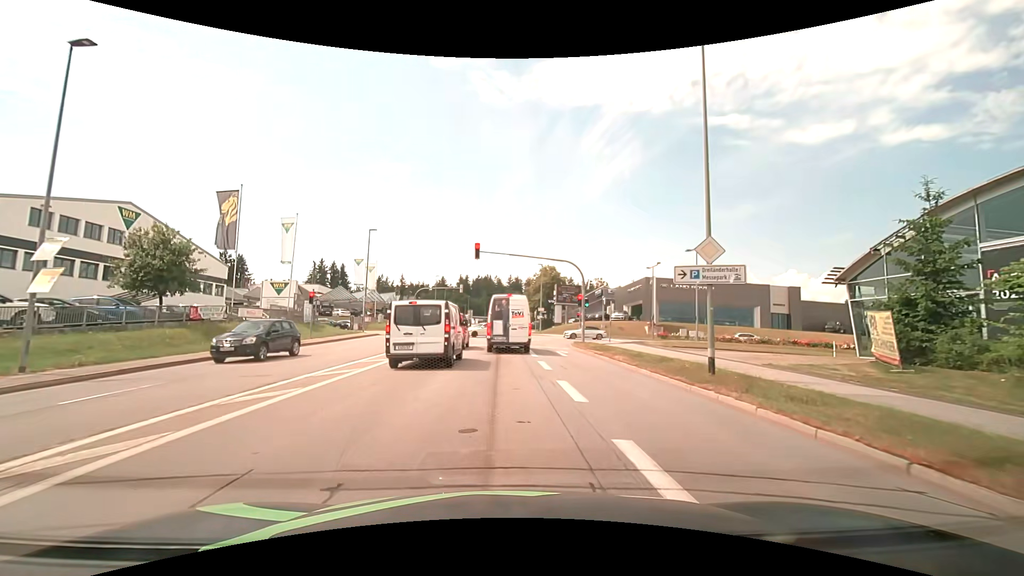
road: tertiary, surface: asphalt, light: Day
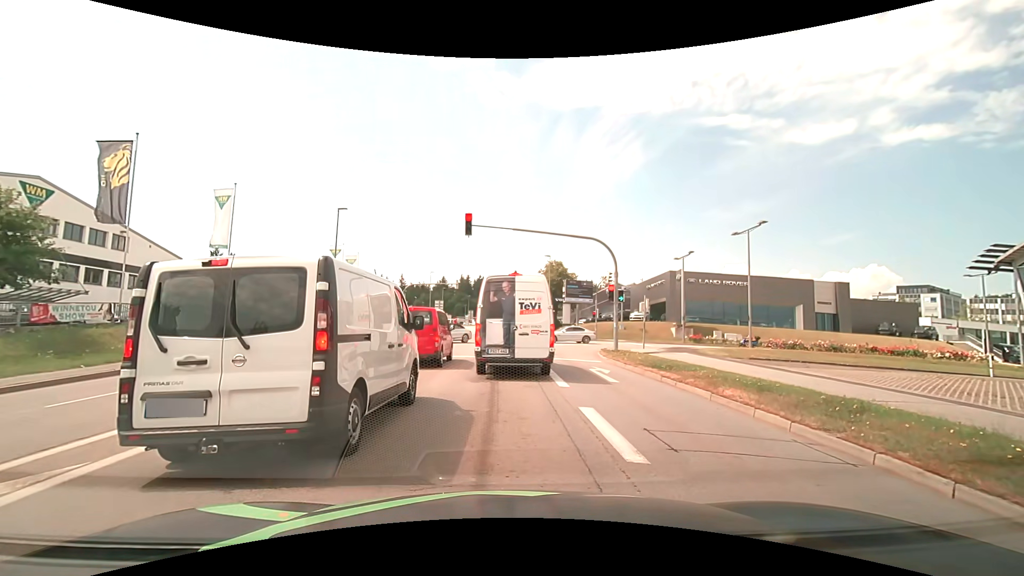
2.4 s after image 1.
(-0.1, +9.1) m; +1°
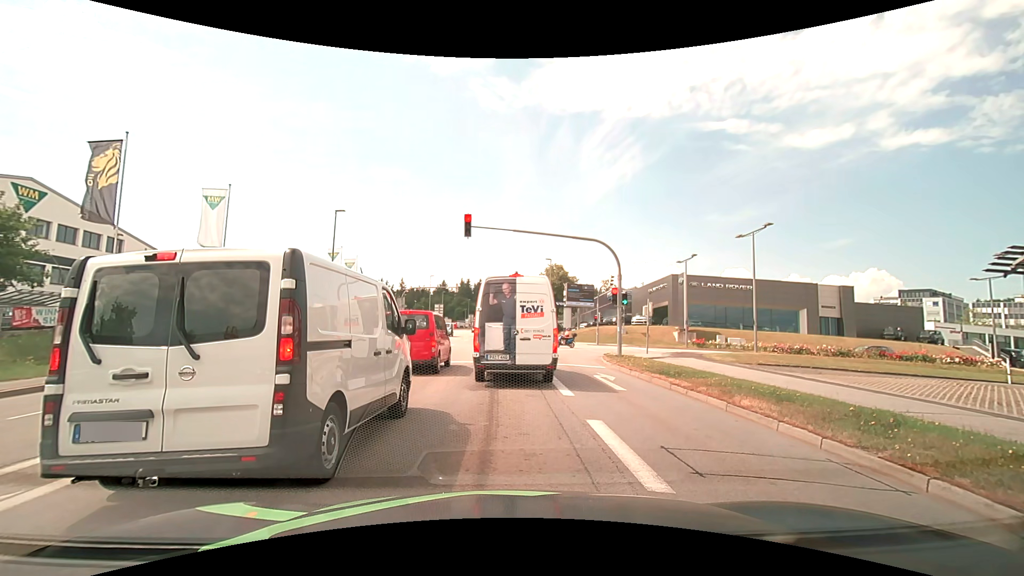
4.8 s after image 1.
(0.0, +0.7) m; 0°
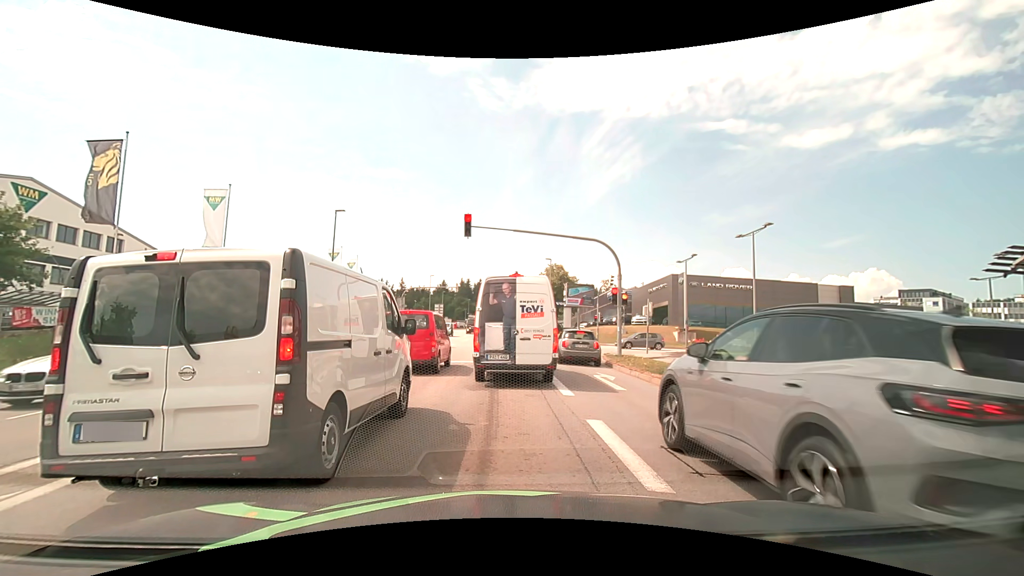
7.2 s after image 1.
(0.0, 0.0) m; 0°
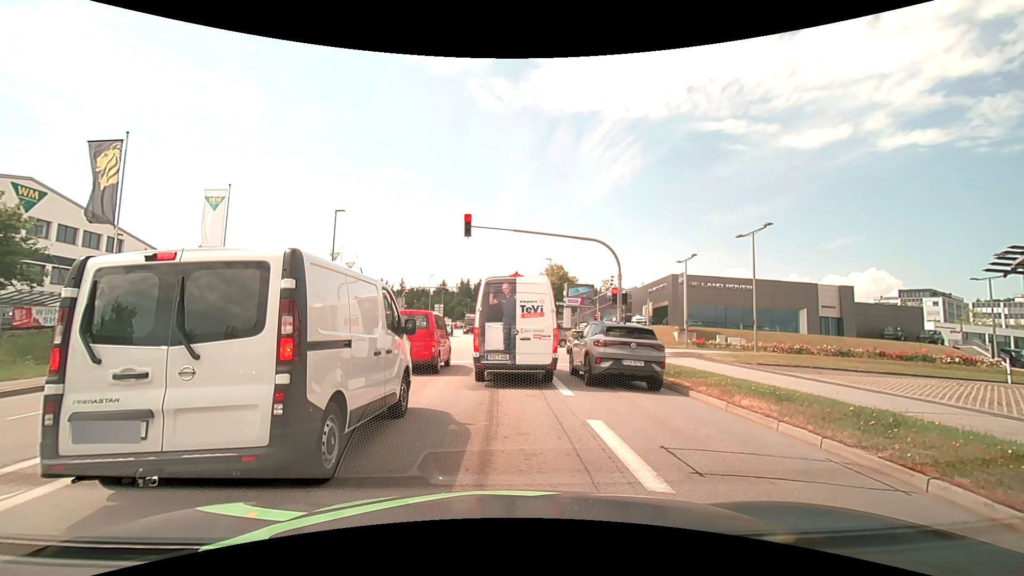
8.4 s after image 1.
(0.0, 0.0) m; 0°
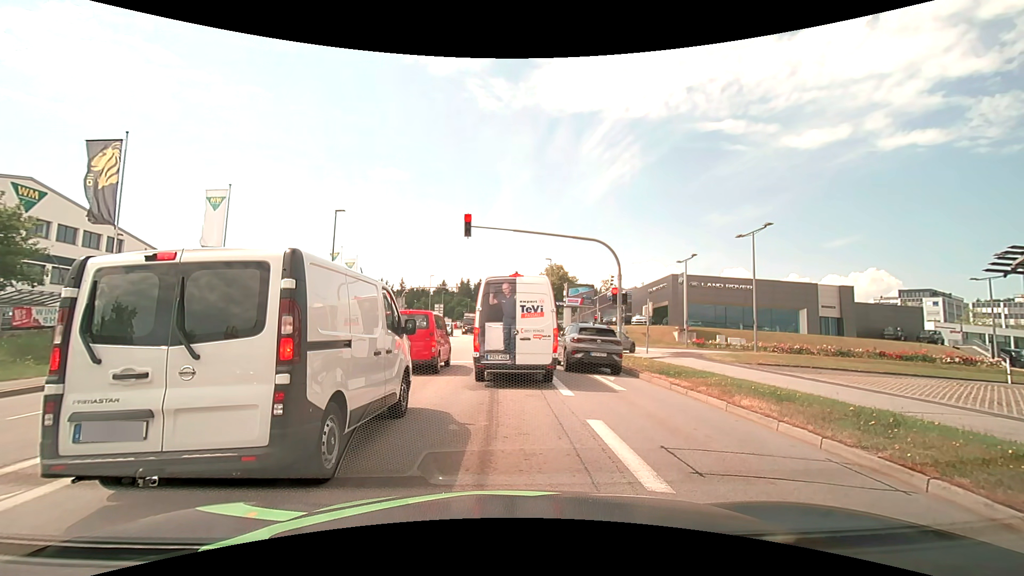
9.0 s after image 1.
(0.0, 0.0) m; 0°
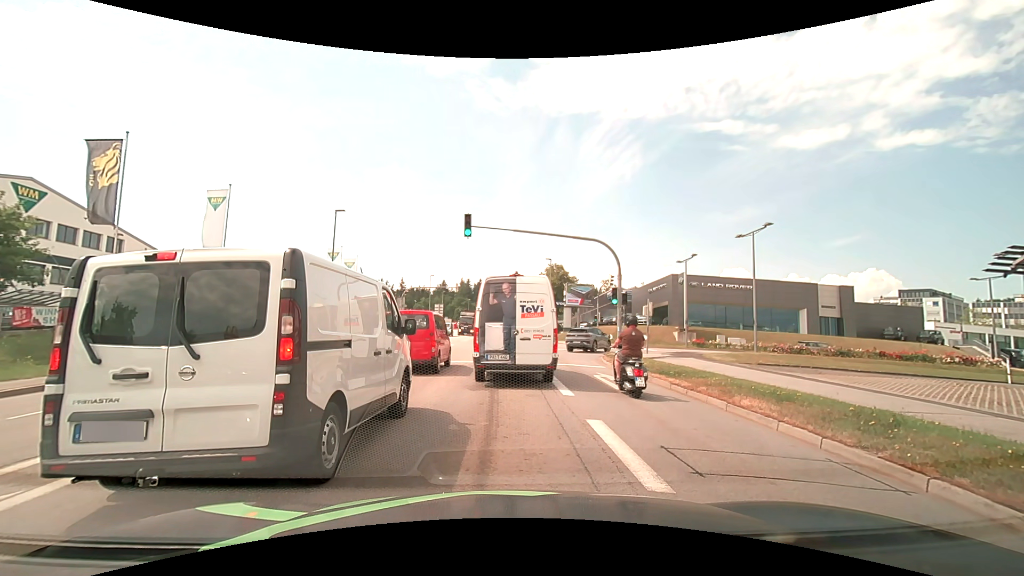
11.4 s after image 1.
(0.0, 0.0) m; 0°
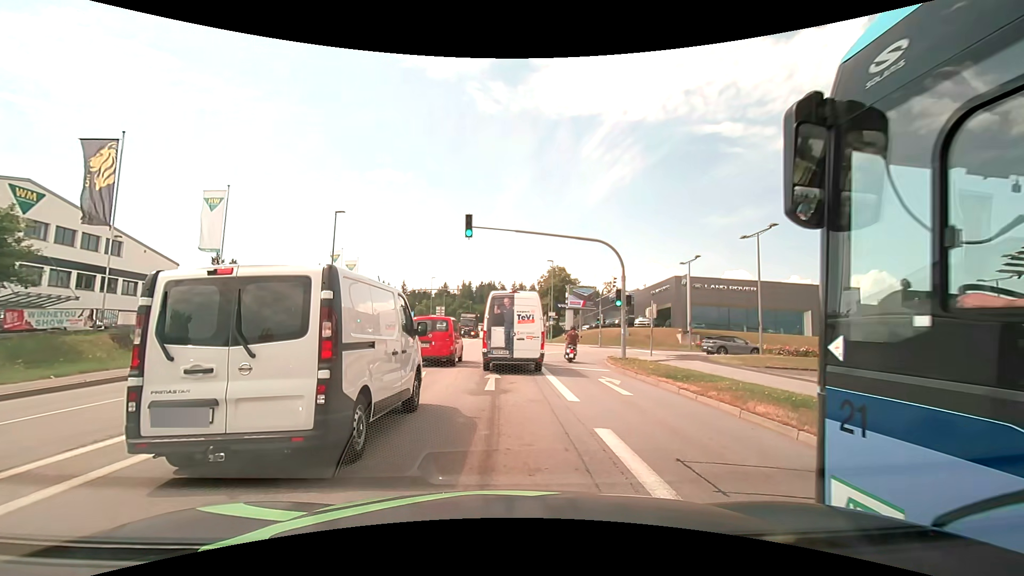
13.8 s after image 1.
(0.0, +0.5) m; 0°
